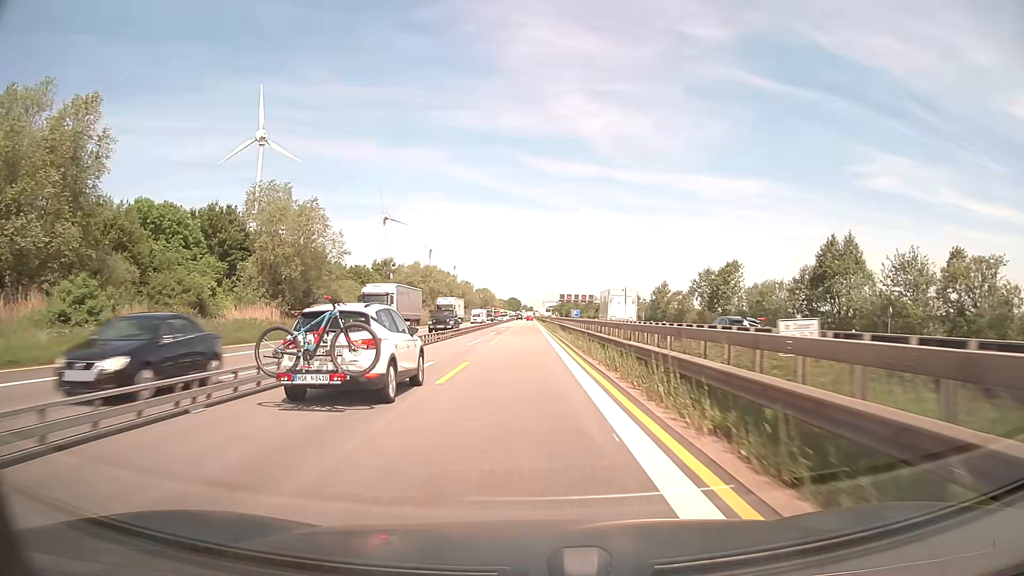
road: motorway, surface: asphalt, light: Day
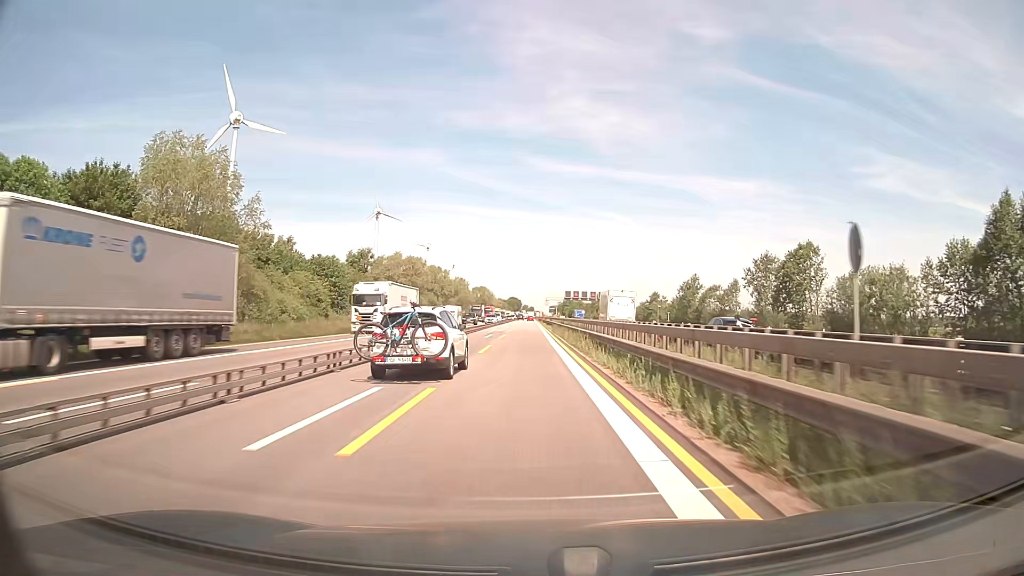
(0.0, +25.0) m; 0°
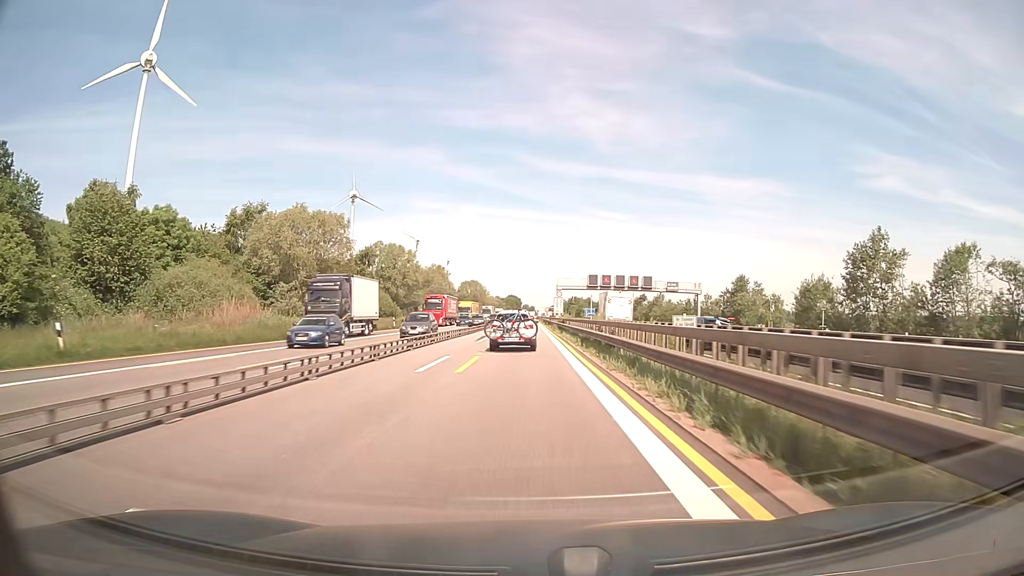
(-0.1, +62.5) m; 0°
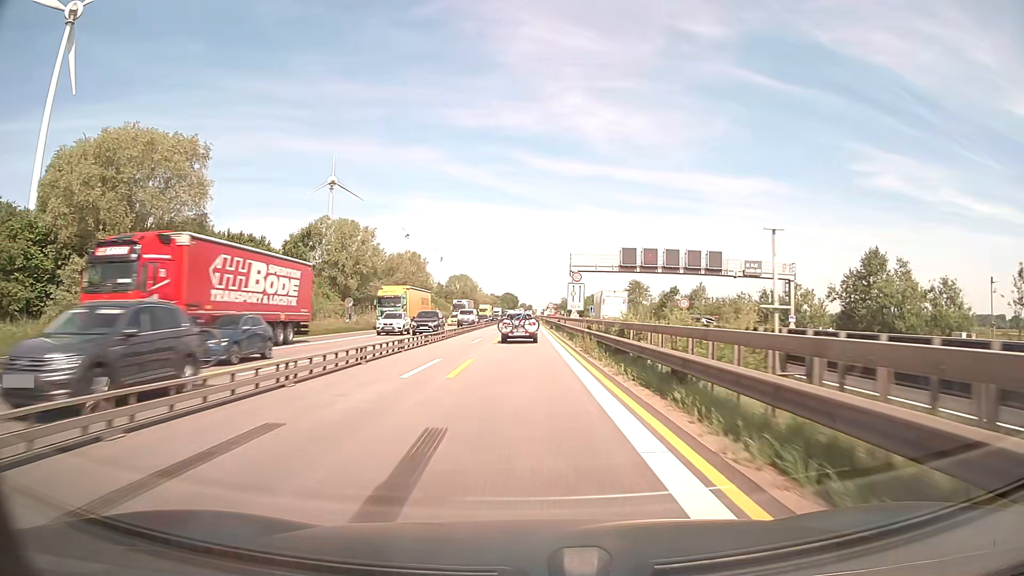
(+0.1, +37.5) m; 0°
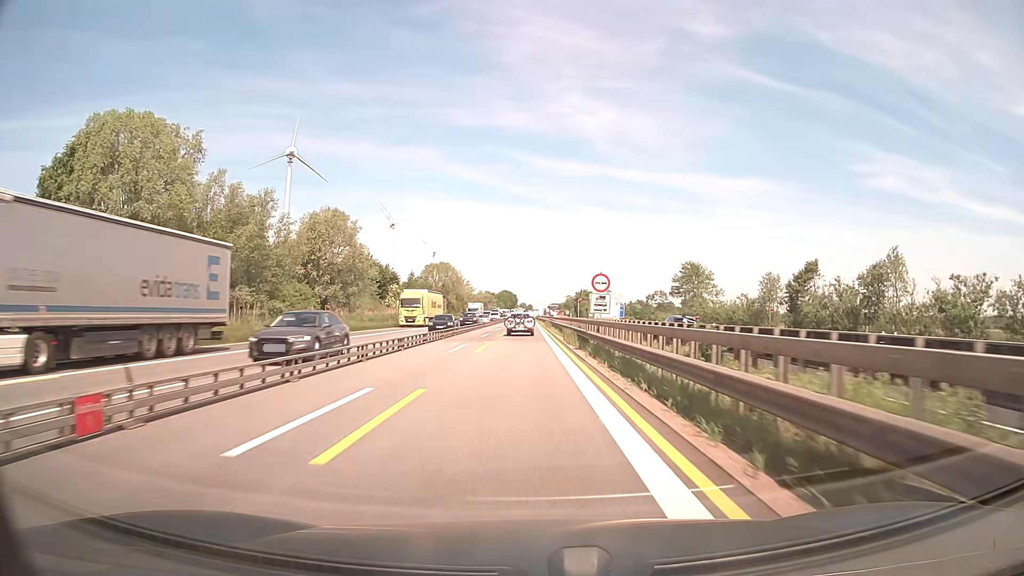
(+0.1, +62.5) m; 0°
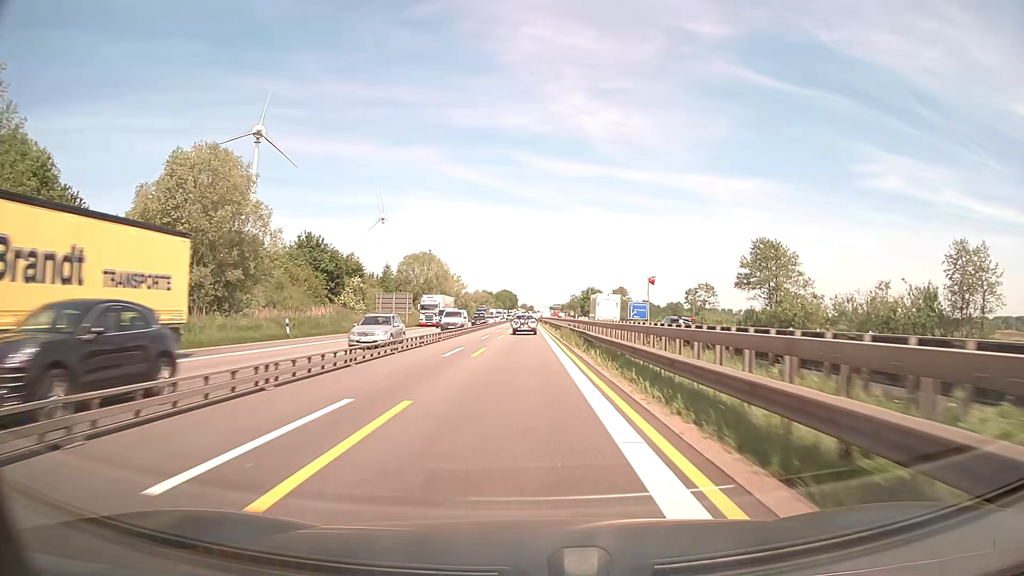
(-0.1, +37.6) m; 0°
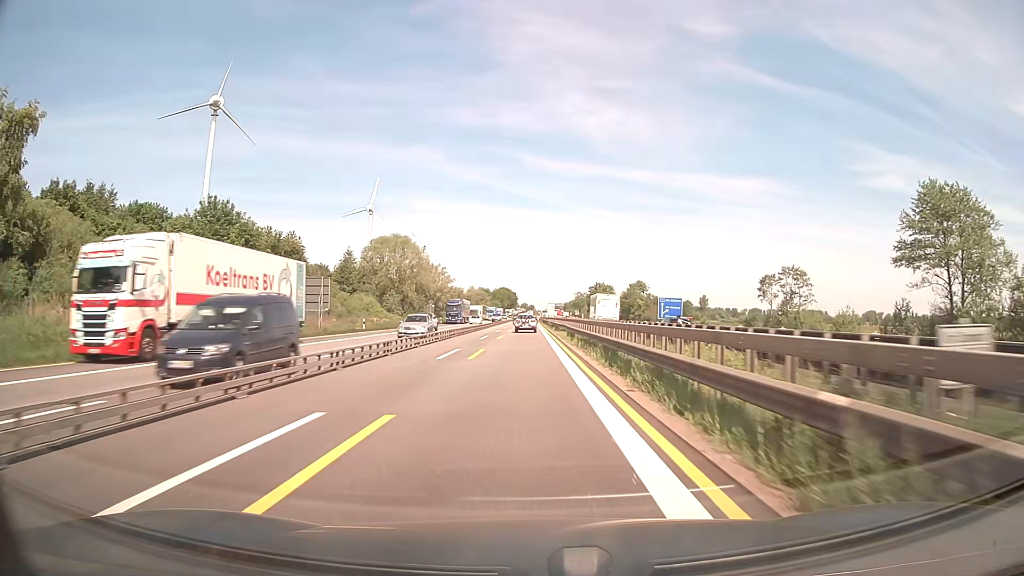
(0.0, +37.6) m; 0°
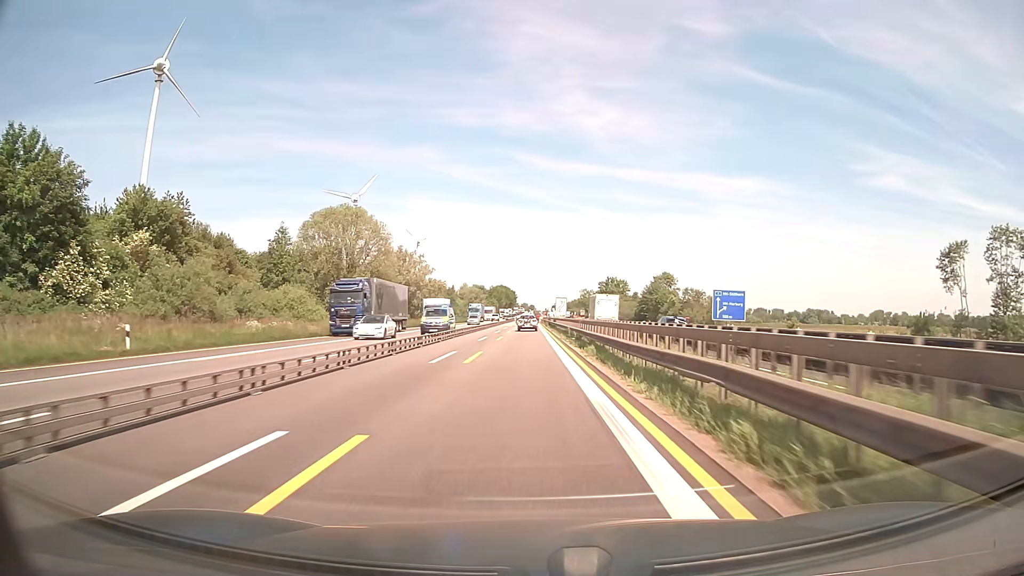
(0.0, +37.6) m; 0°
(0, +10) (0, +20) (0, +30) (0, +40) (0, +50) (0, +60) (0, +70) (0, +80) (0, +90) (0, +100) m
